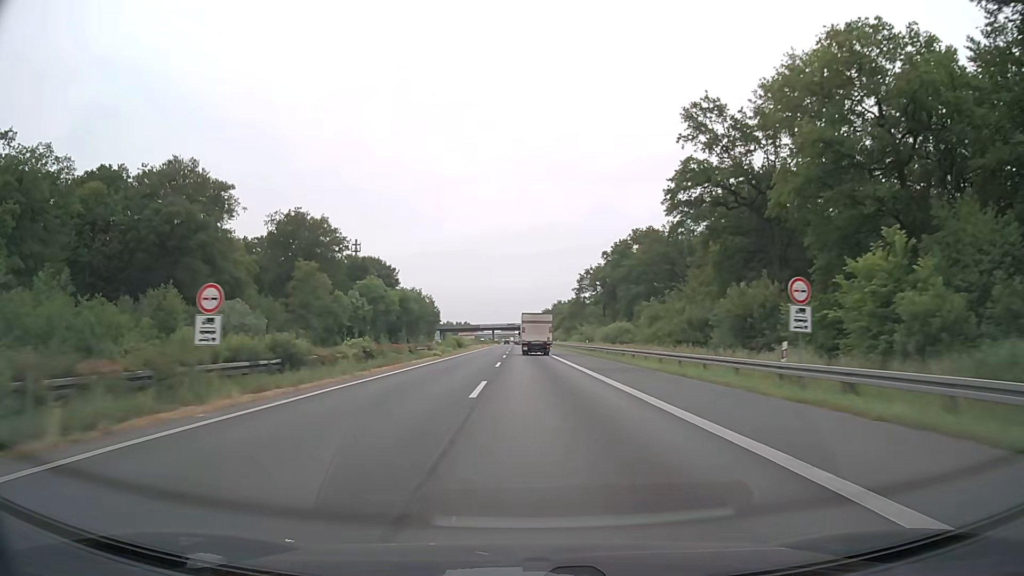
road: motorway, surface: asphalt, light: Day
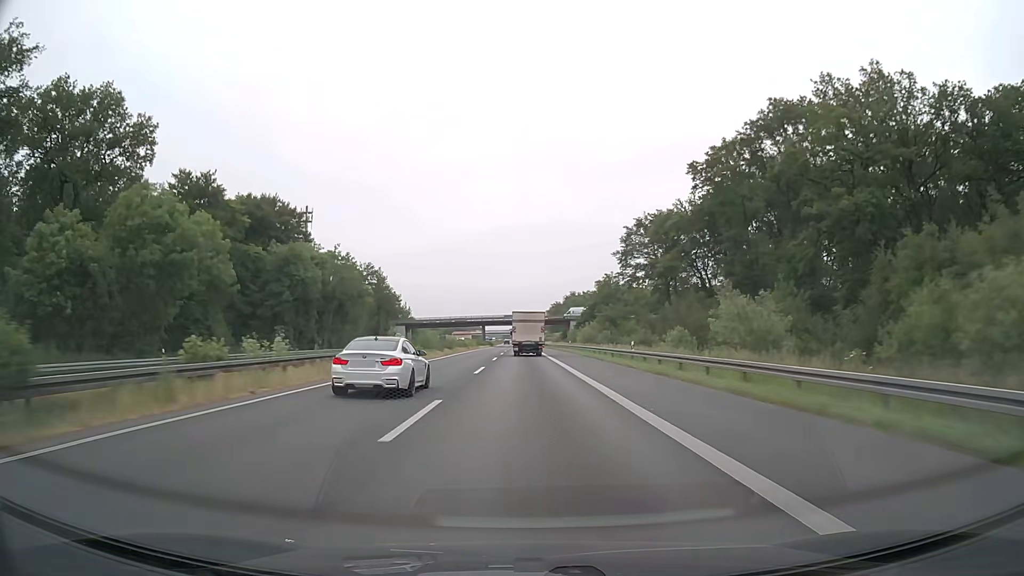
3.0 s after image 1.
(-0.6, +79.0) m; -1°
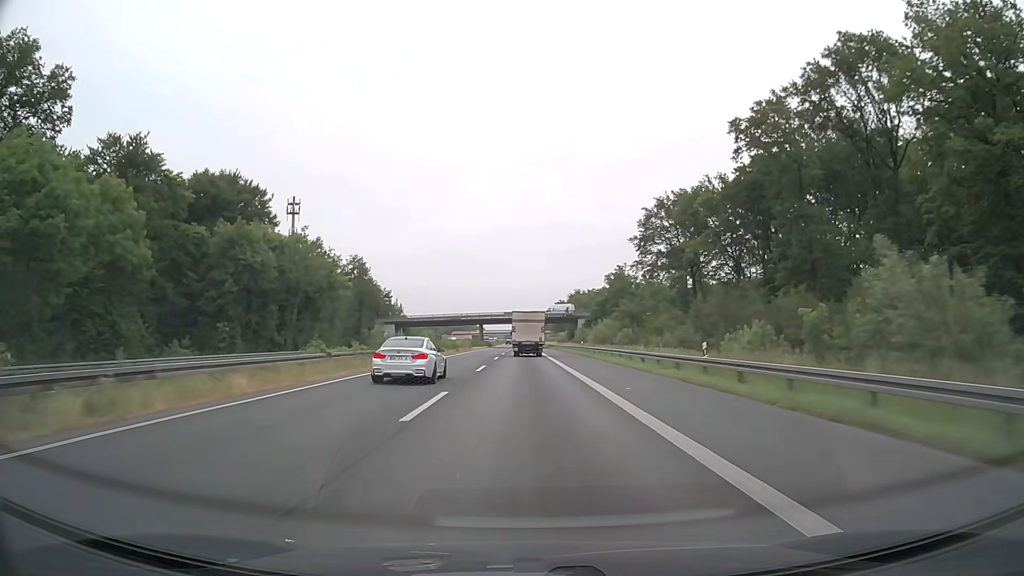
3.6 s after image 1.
(0.0, +15.8) m; 0°
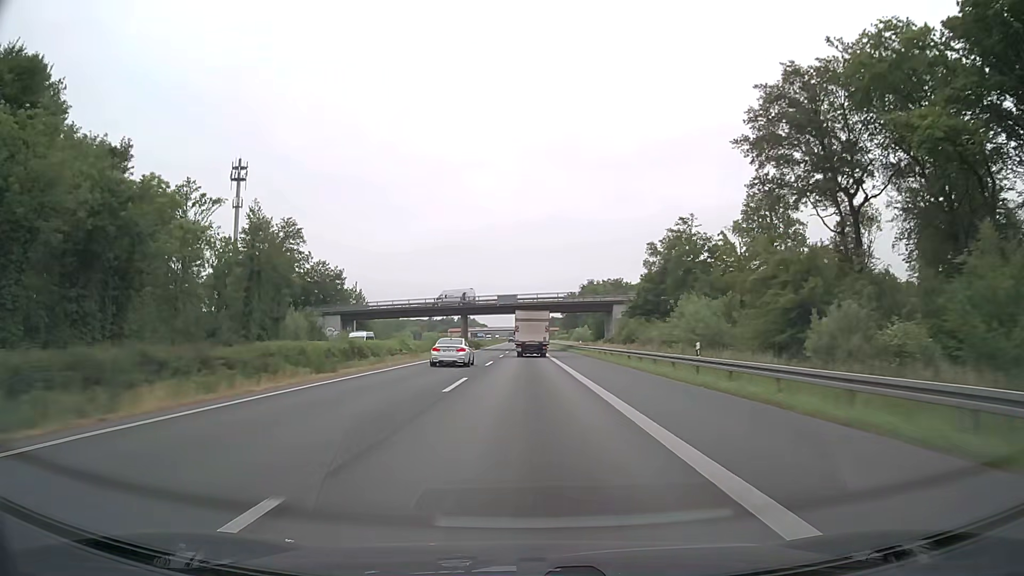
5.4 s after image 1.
(-0.1, +47.5) m; 0°
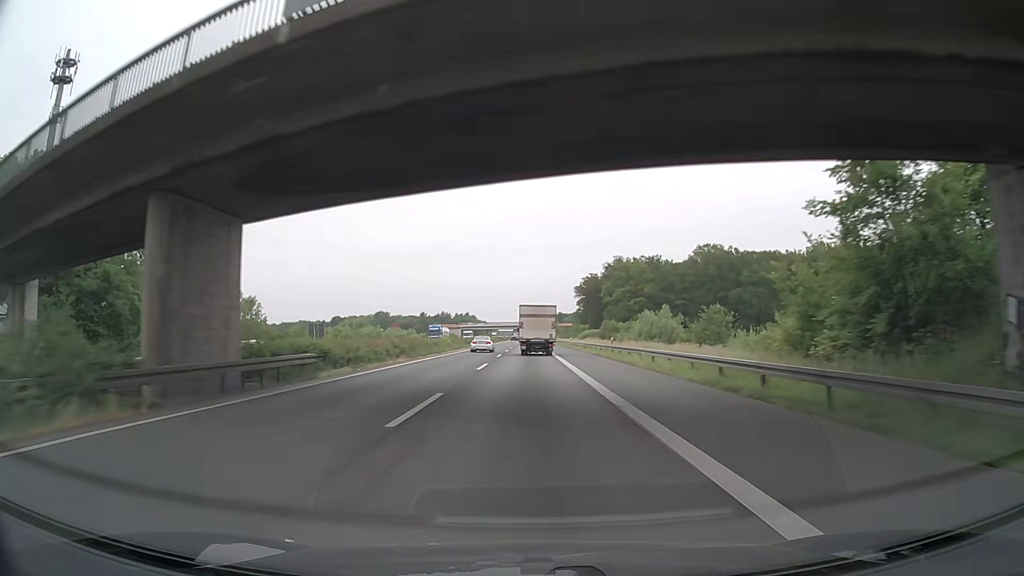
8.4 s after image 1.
(-0.1, +79.4) m; 0°
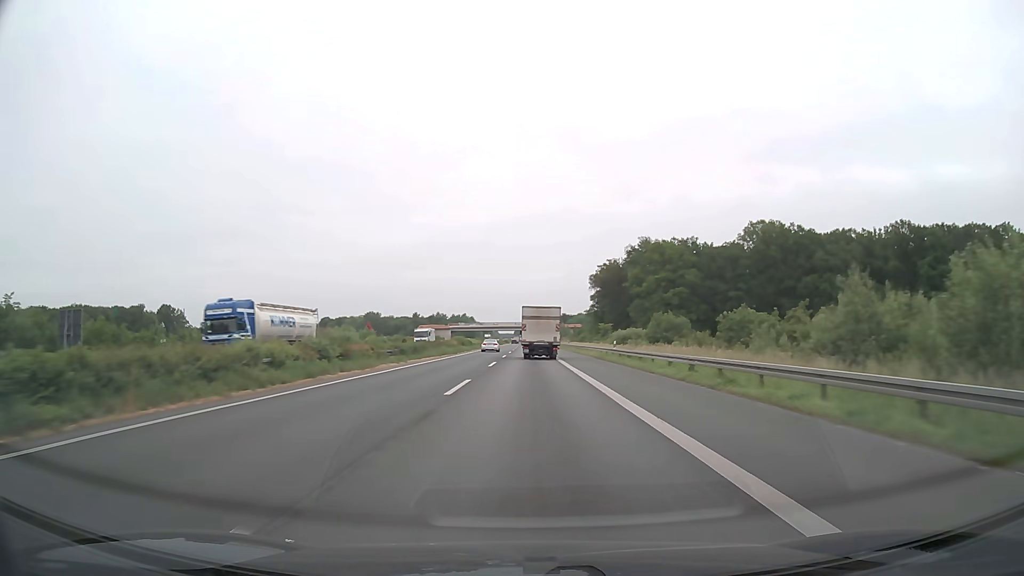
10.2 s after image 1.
(-0.1, +47.5) m; 0°
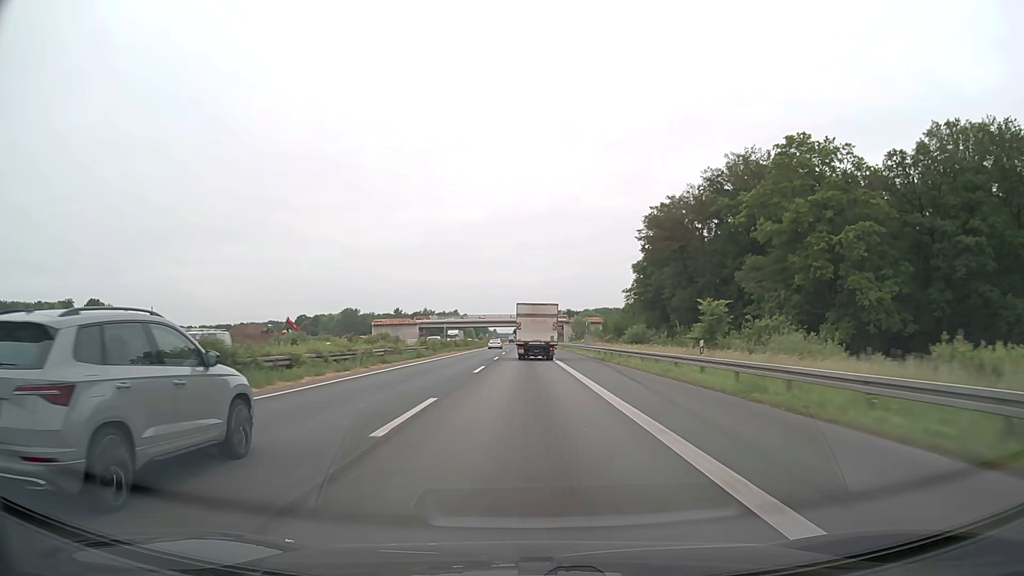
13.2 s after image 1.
(+0.1, +78.8) m; 0°
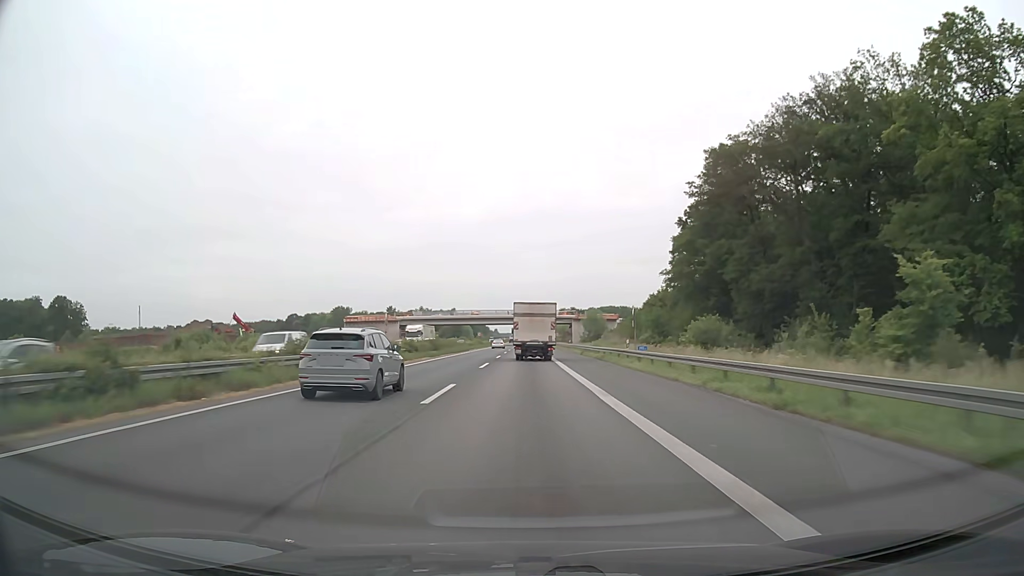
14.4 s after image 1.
(0.0, +31.3) m; 0°
